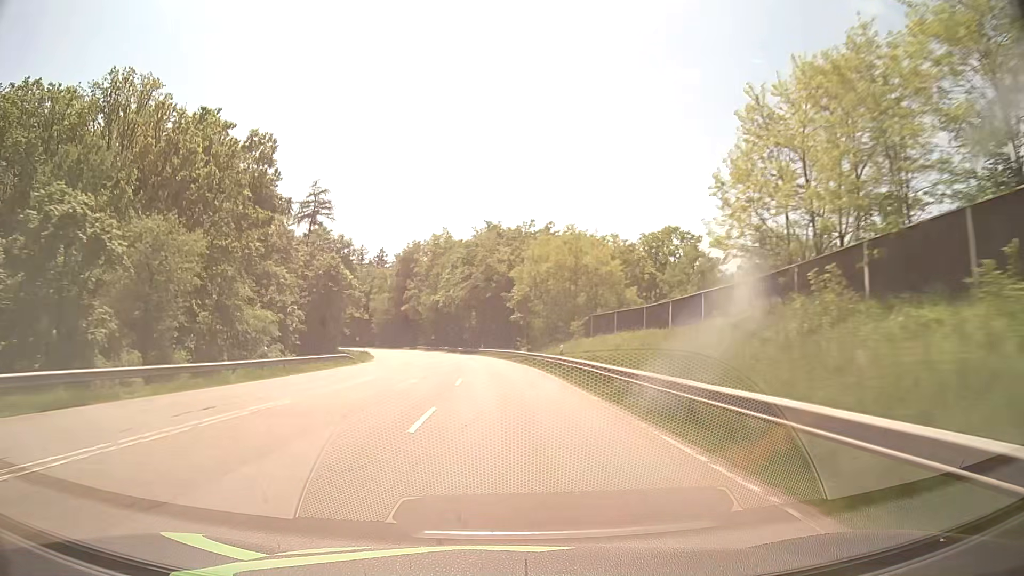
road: secondary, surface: asphalt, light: Day
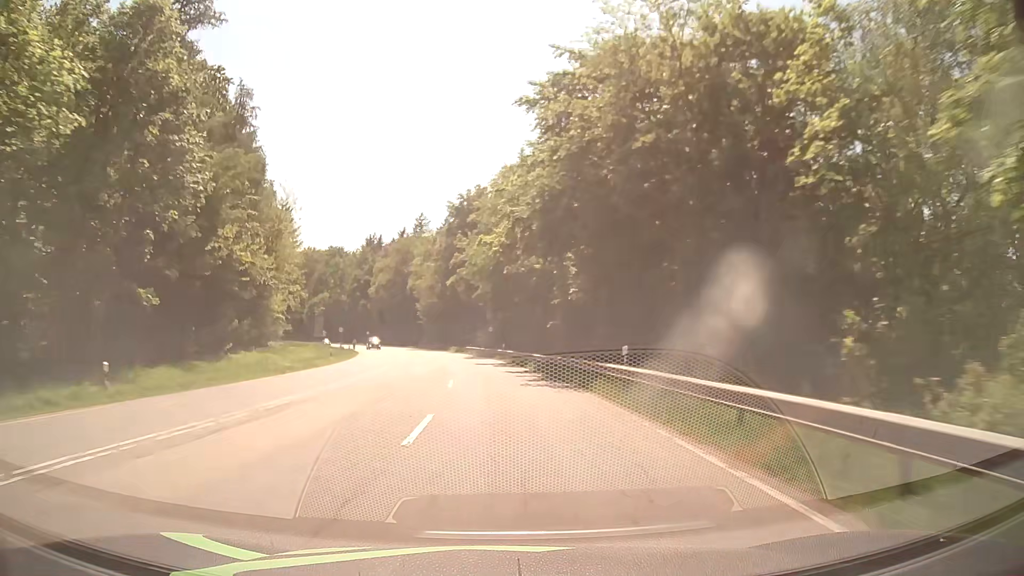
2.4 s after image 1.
(-3.3, +62.1) m; -7°
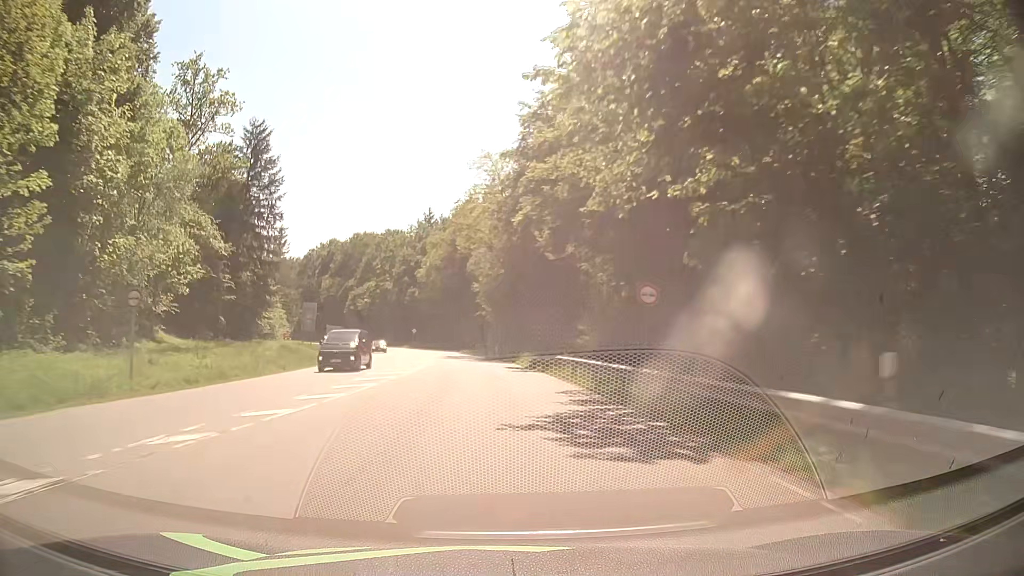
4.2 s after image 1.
(-3.0, +47.0) m; -8°
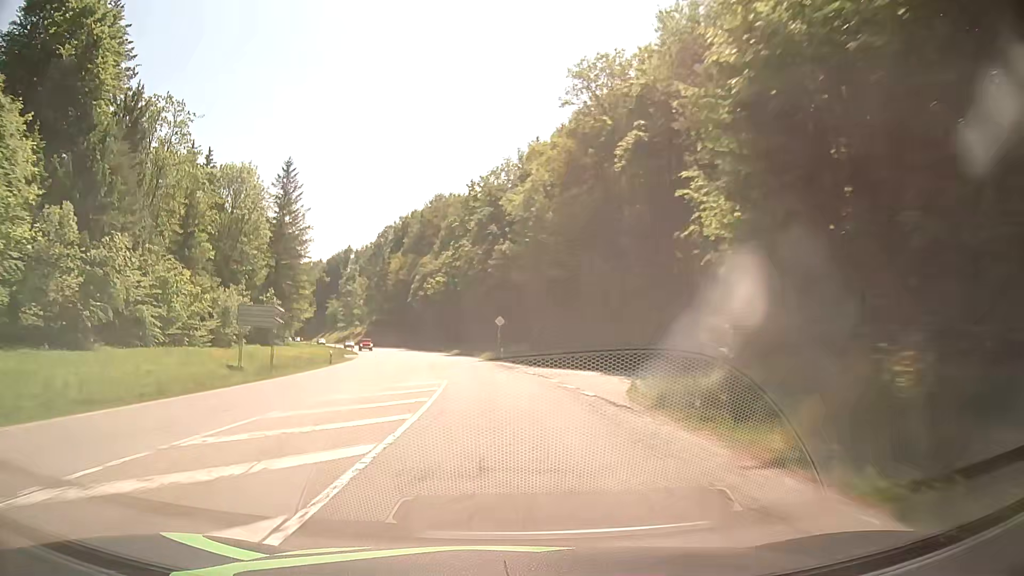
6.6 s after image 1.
(-4.9, +62.9) m; -10°
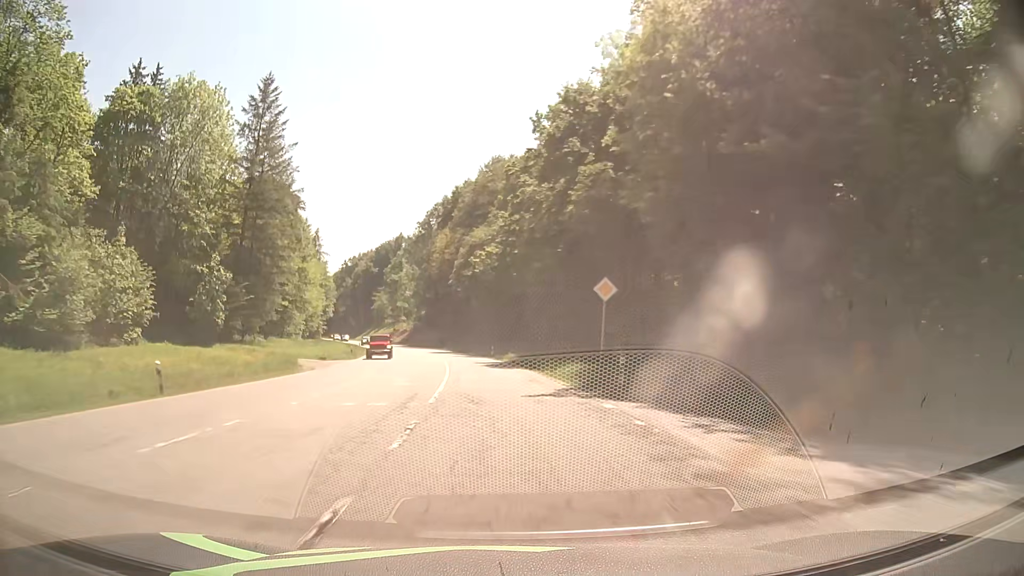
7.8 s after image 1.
(-1.6, +31.6) m; -6°
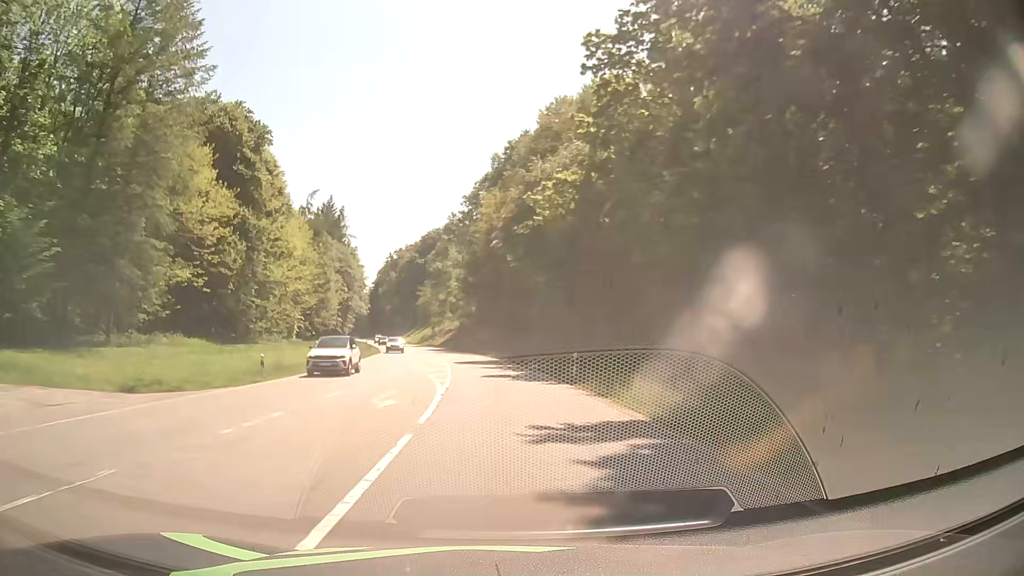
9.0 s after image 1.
(-1.6, +31.7) m; -5°
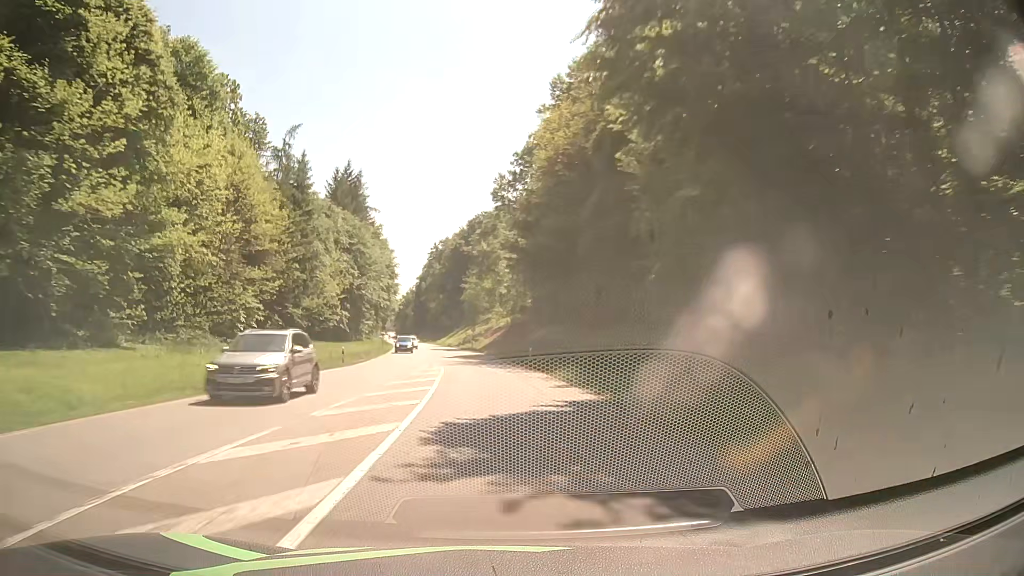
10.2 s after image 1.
(-1.4, +31.7) m; -5°
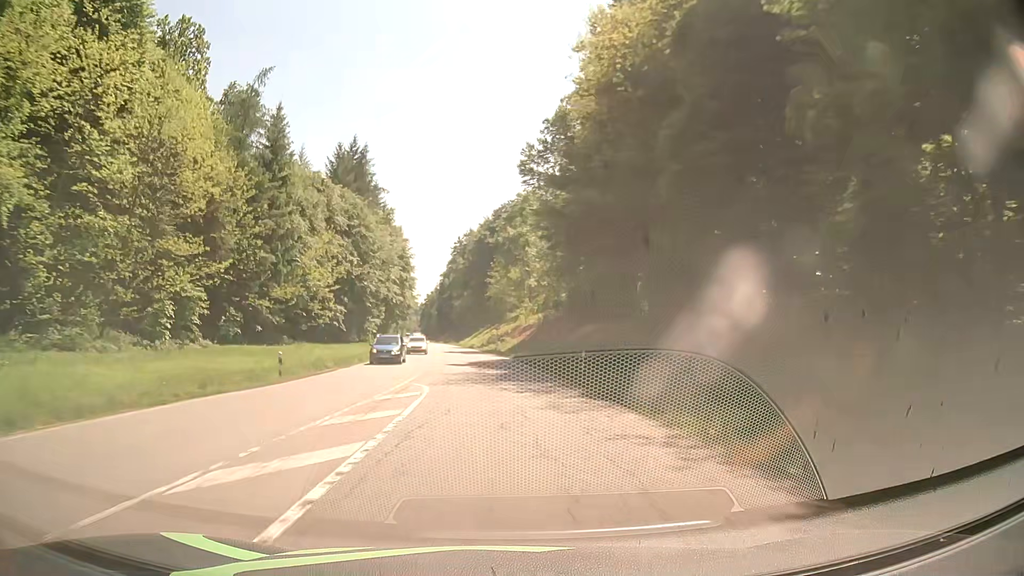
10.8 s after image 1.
(-0.3, +15.9) m; -2°
(0, +10) (-1, +20) (-1, +30) (-2, +40) (-3, +50) (-4, +60) (-5, +70) (-7, +80) (-8, +90) (-9, +99) m
